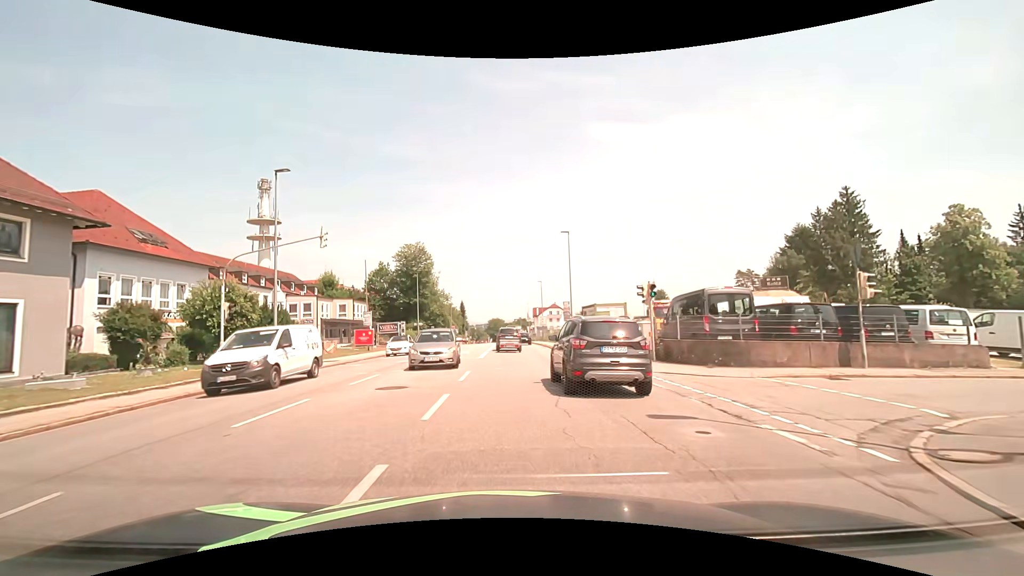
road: tertiary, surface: asphalt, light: Day
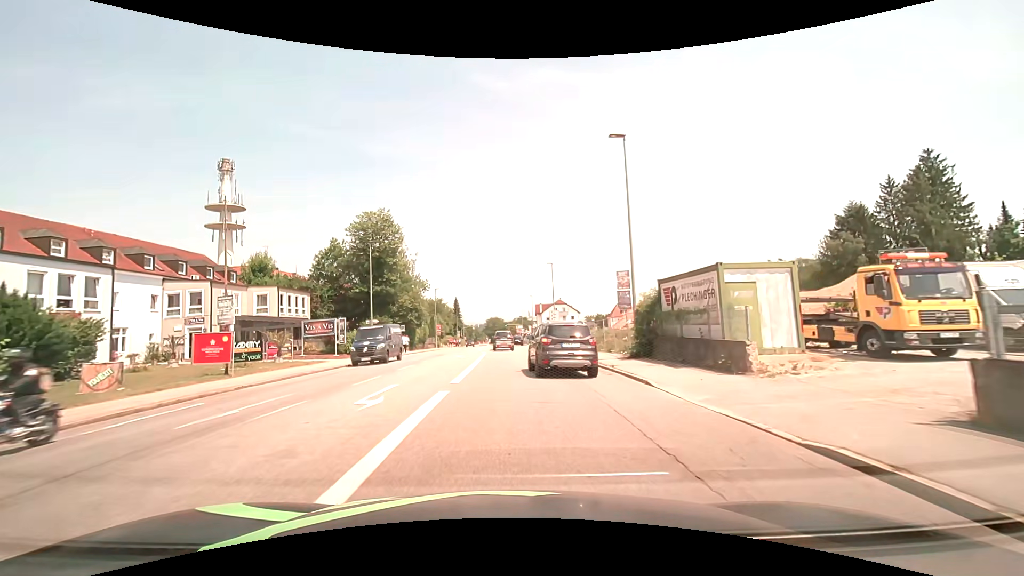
(0.0, +22.7) m; 0°
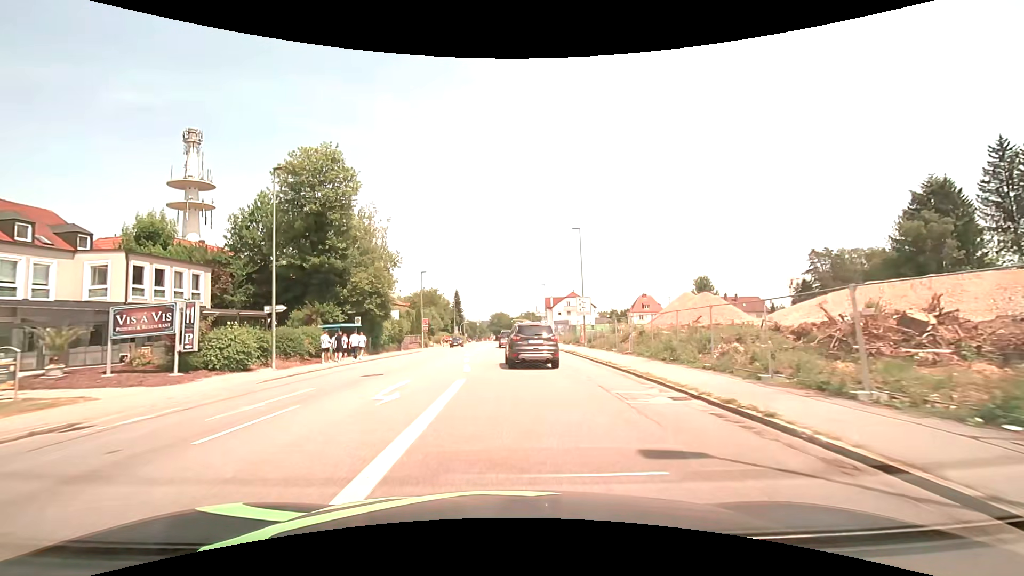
(-0.1, +19.8) m; -1°
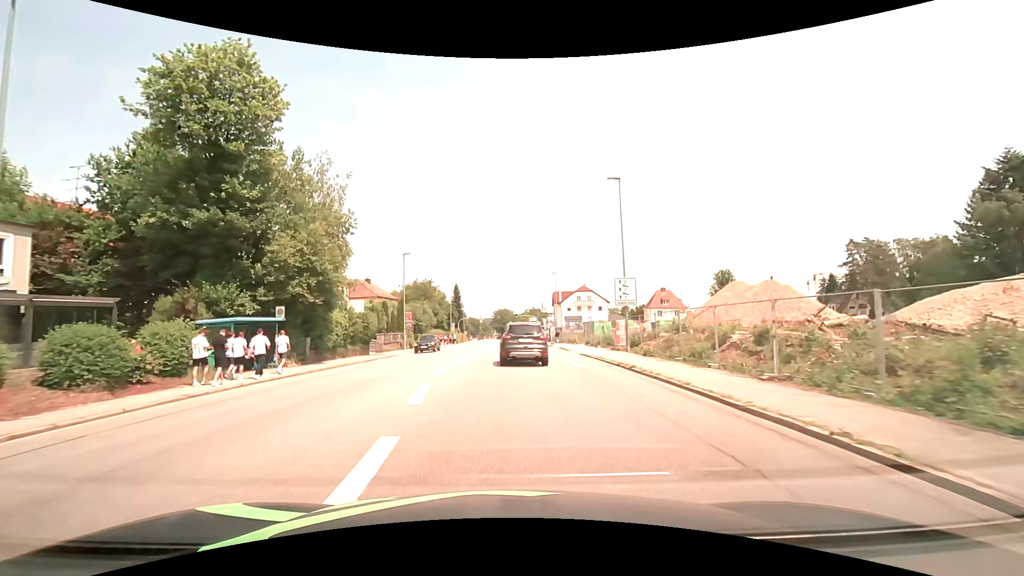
(0.0, +13.9) m; 0°
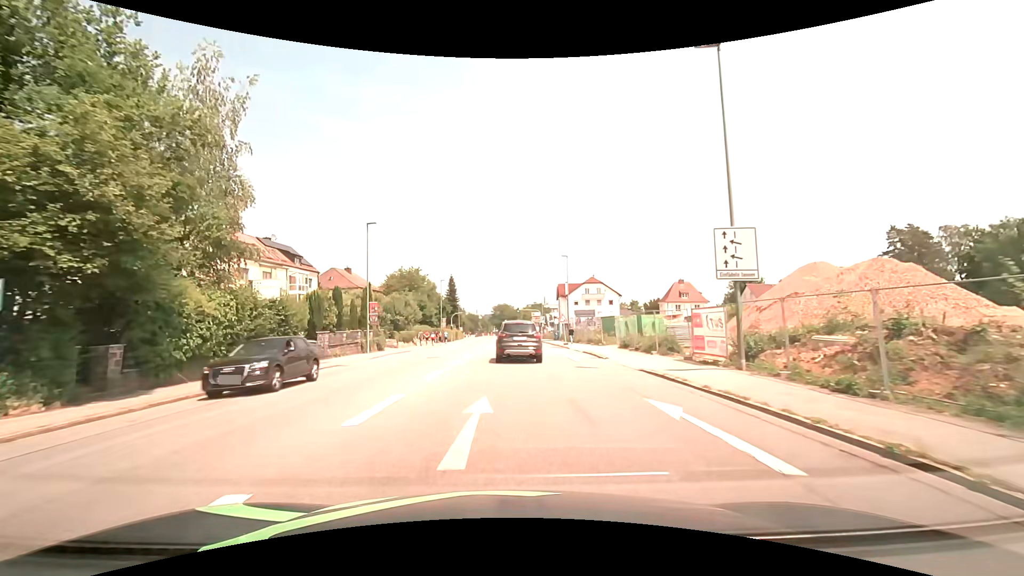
(0.0, +13.9) m; 0°
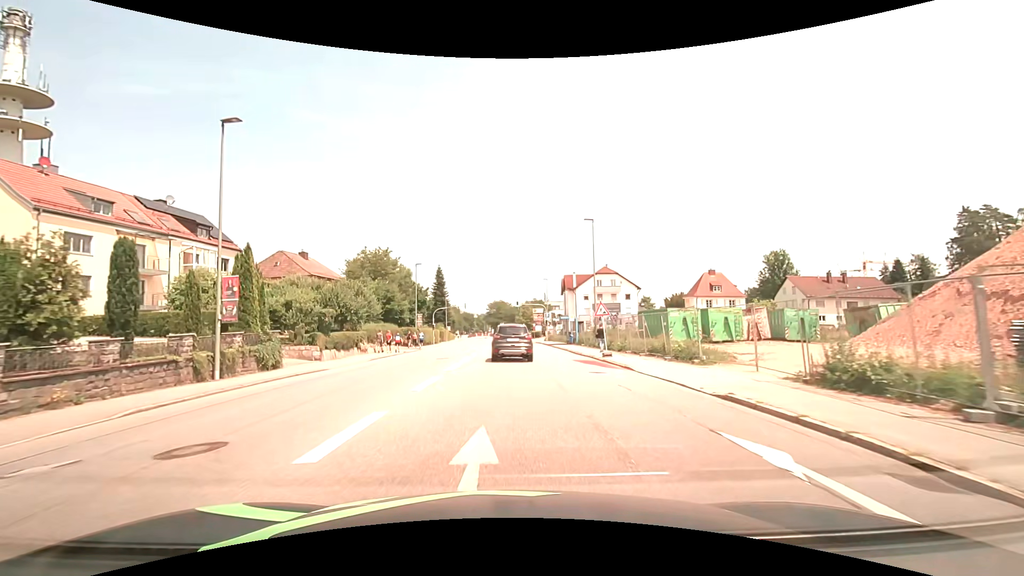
(0.0, +19.8) m; 0°
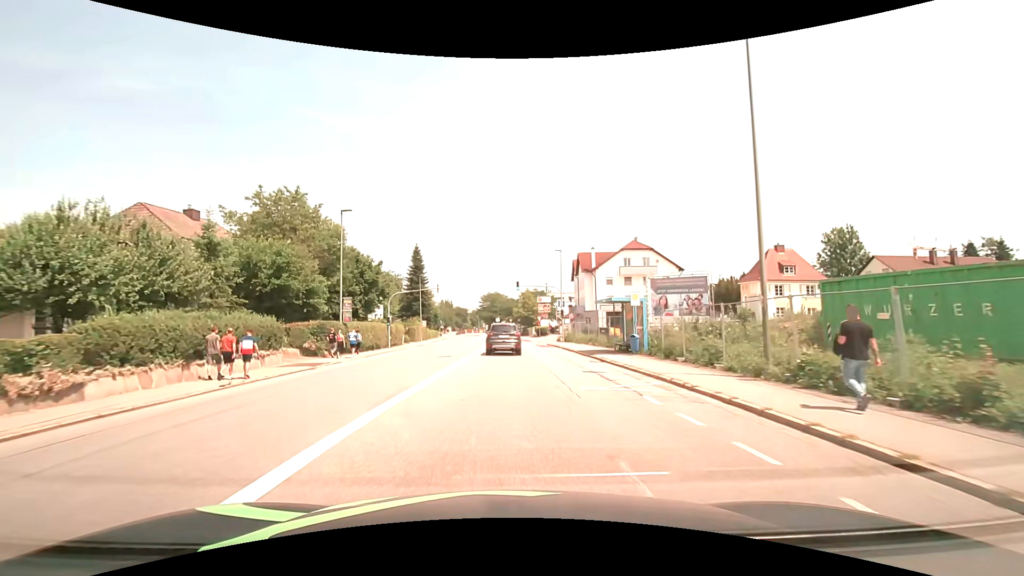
(+0.1, +26.5) m; 0°
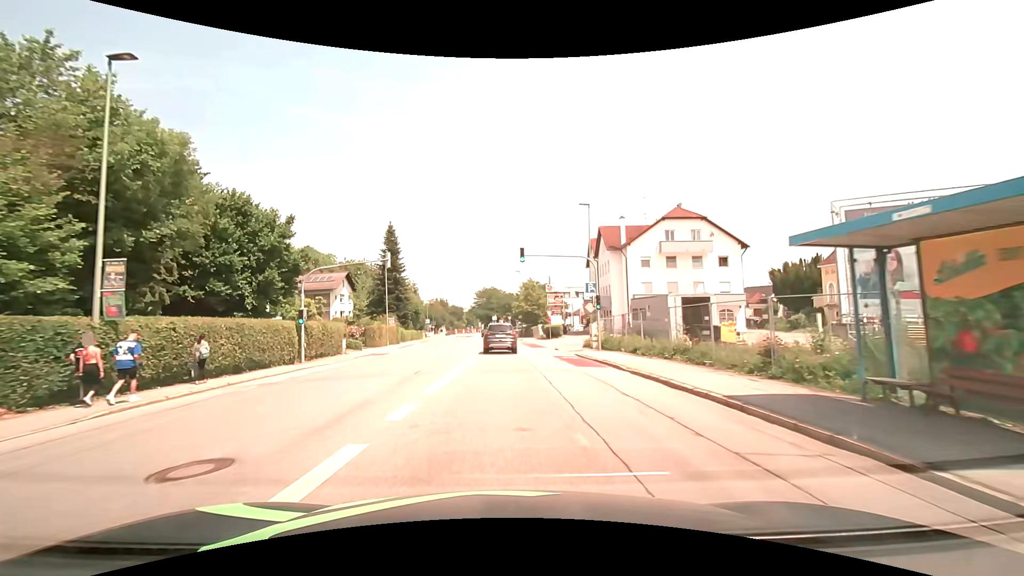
(0.0, +20.6) m; 0°
(0, +10) (0, +20) (0, +30) (-1, +40) (-1, +50) (-2, +60) (-3, +70) (-3, +80) (-4, +90) (-5, +100) m
